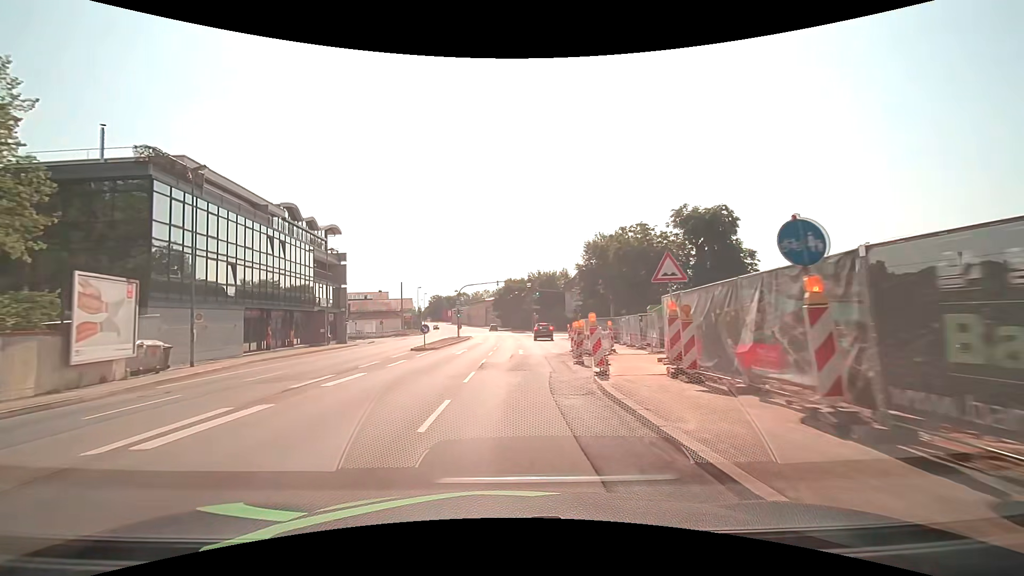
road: primary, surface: asphalt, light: Day
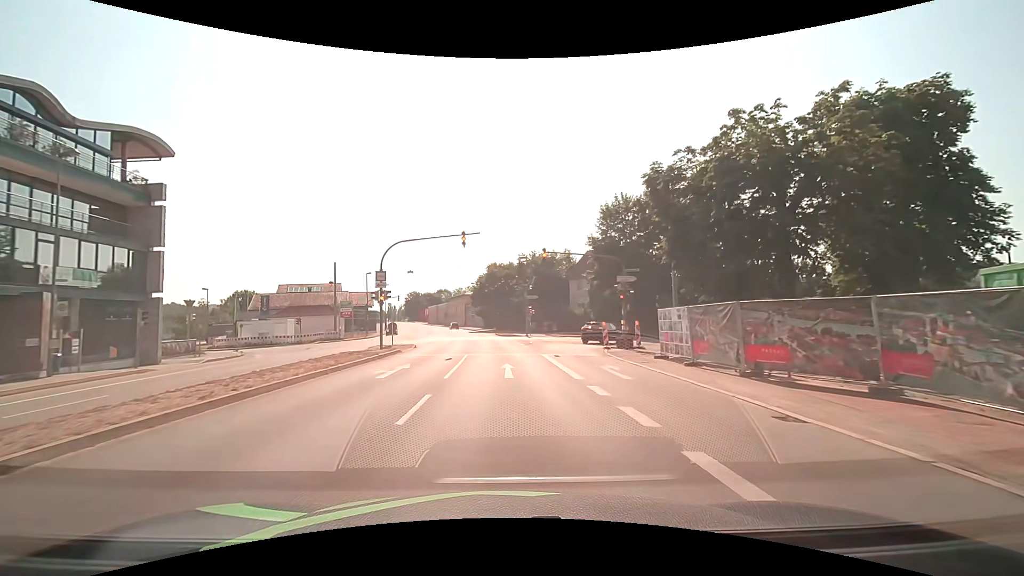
(+0.2, +29.4) m; +1°
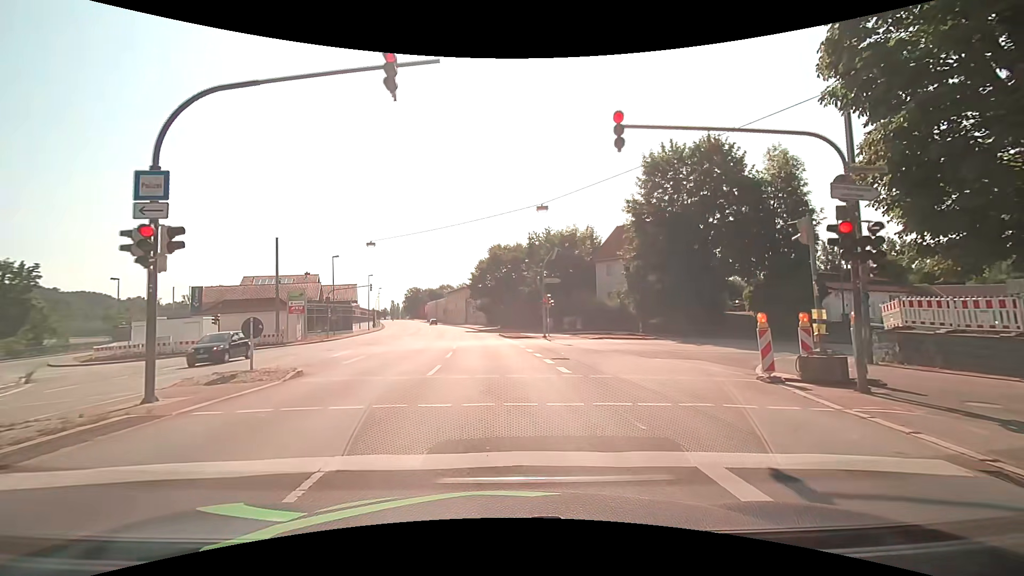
(-0.1, +17.5) m; 0°
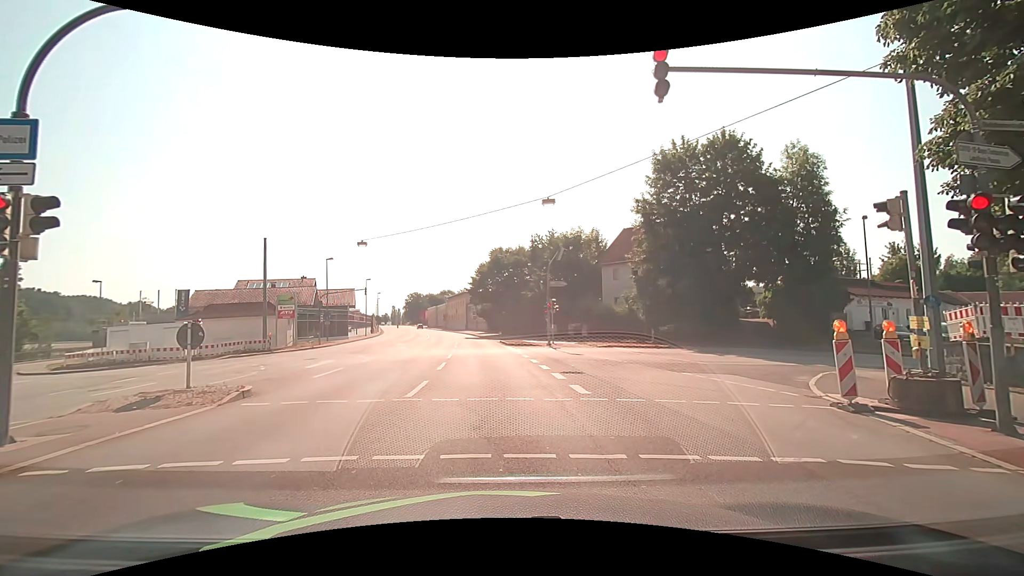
(0.0, +2.5) m; 0°
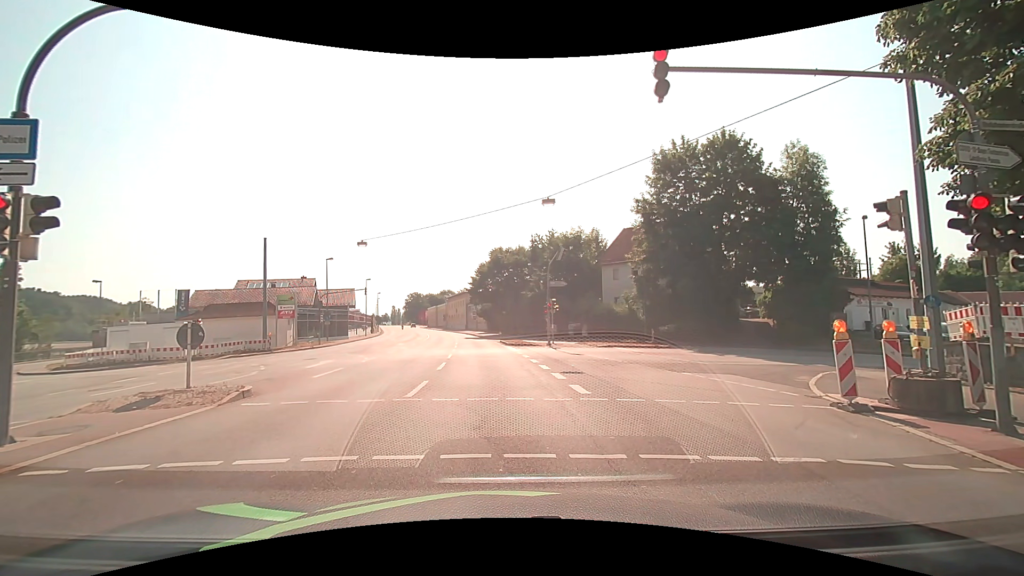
(0.0, 0.0) m; 0°
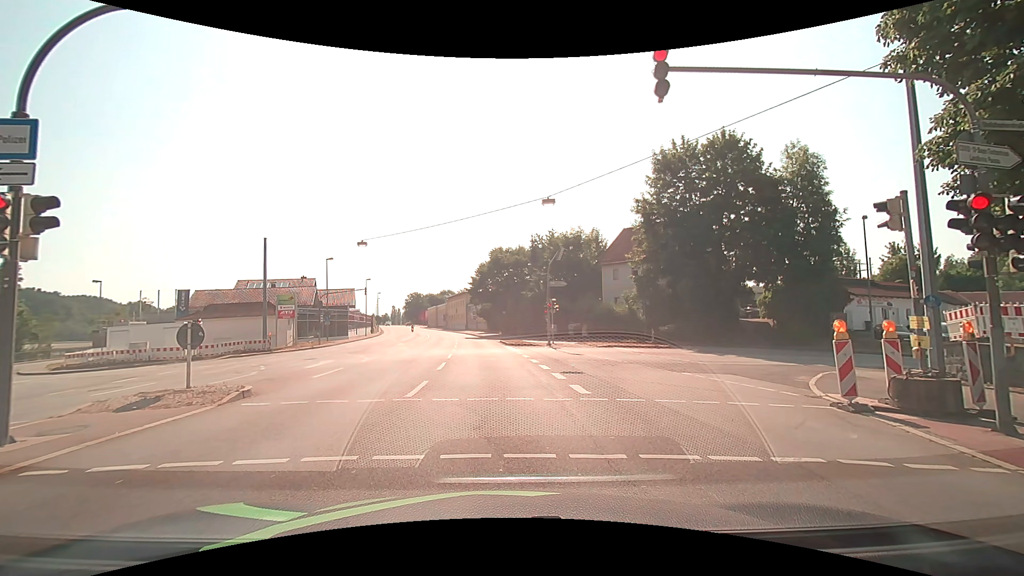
(0.0, 0.0) m; 0°
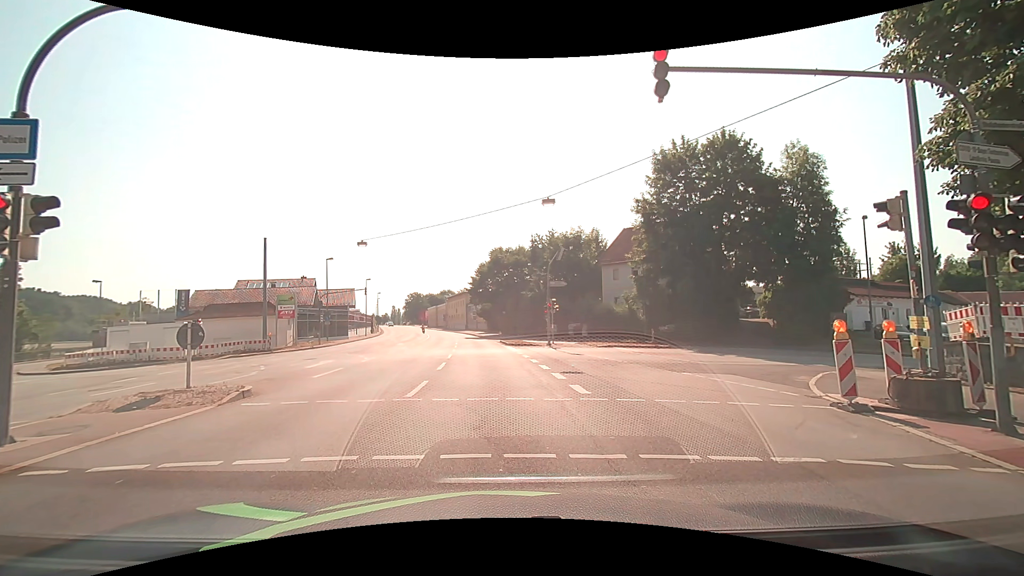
(0.0, 0.0) m; 0°
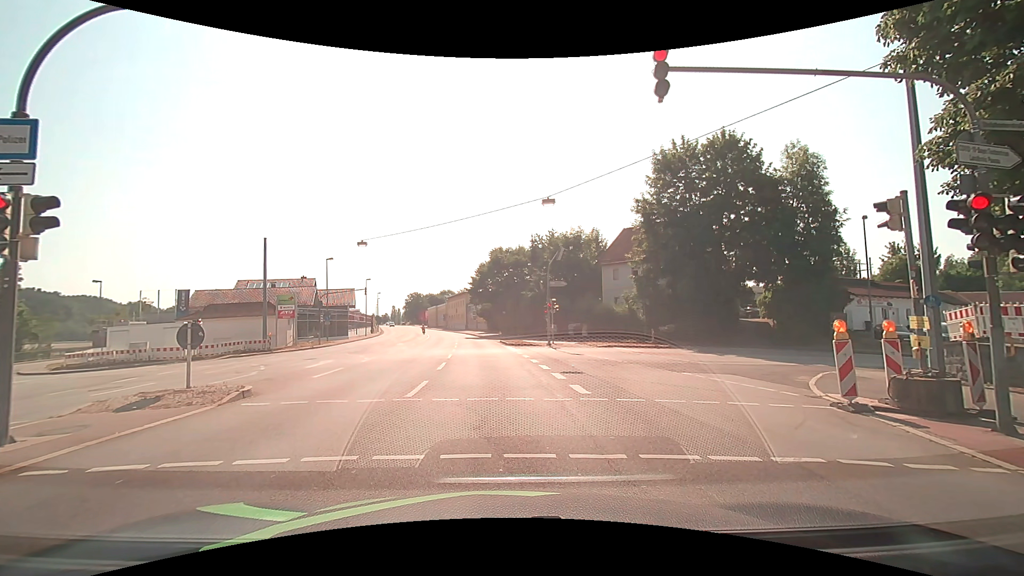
(0.0, 0.0) m; 0°
